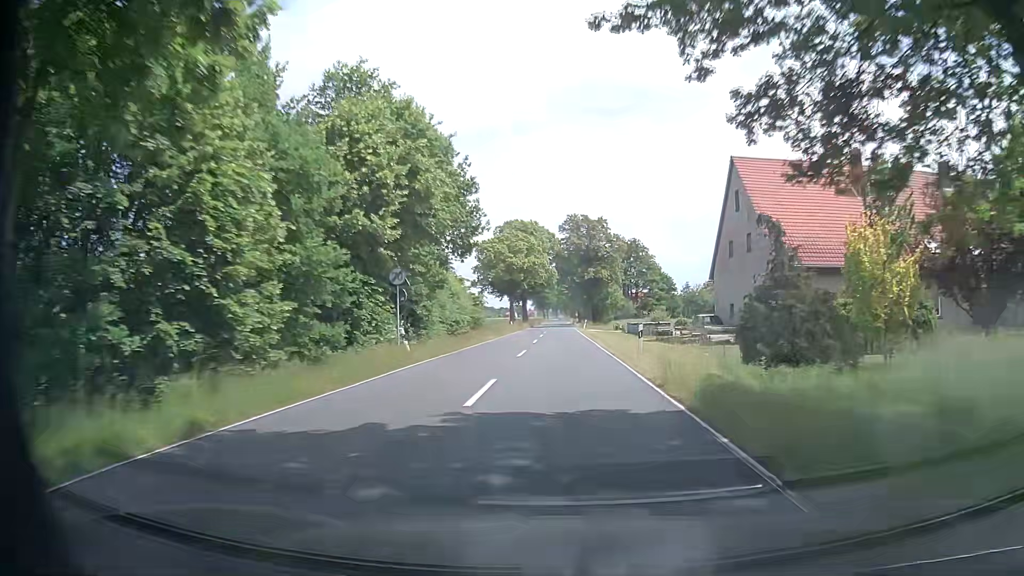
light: Day
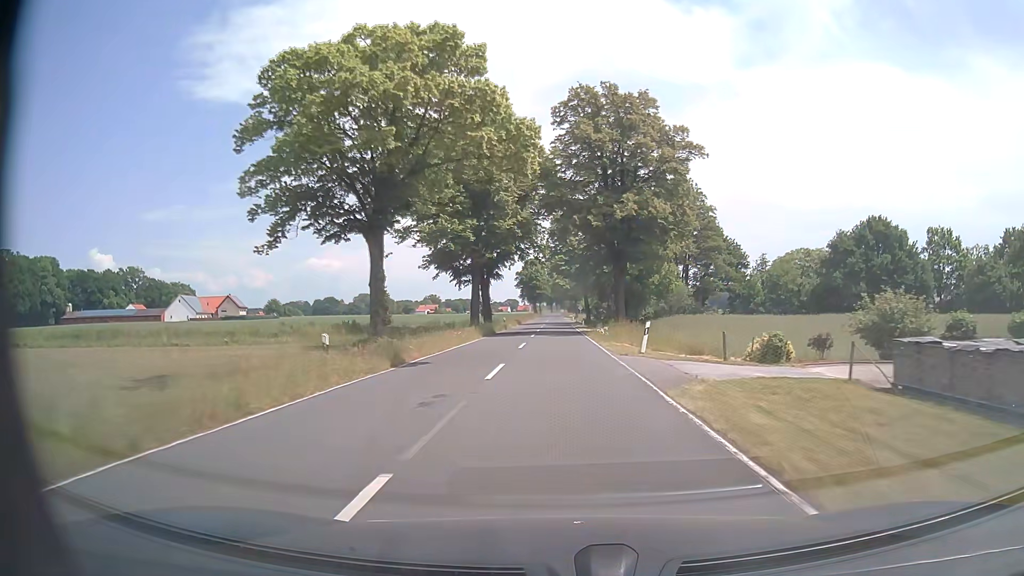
(+0.4, +57.4) m; 0°
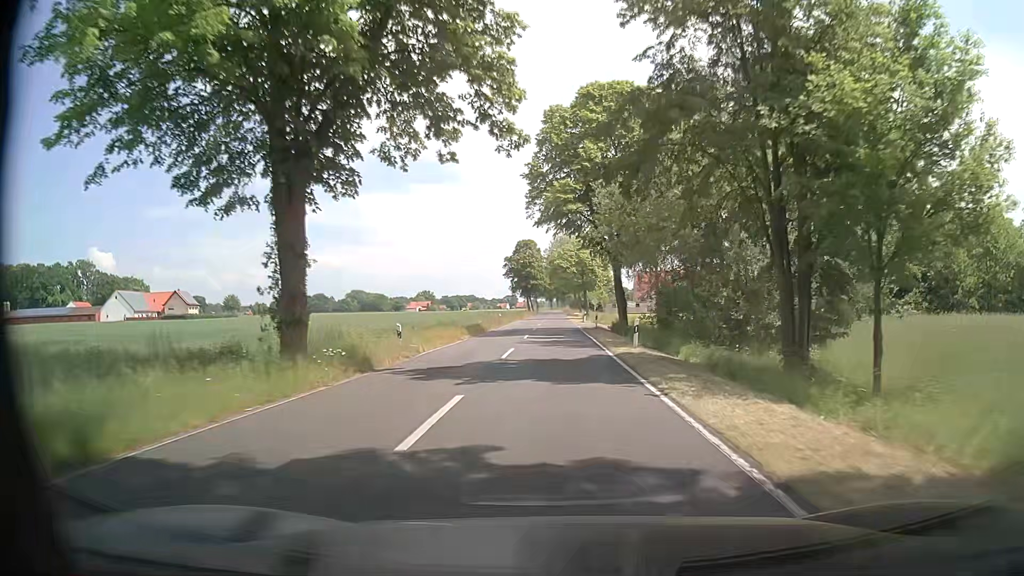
(+0.1, +43.6) m; 0°
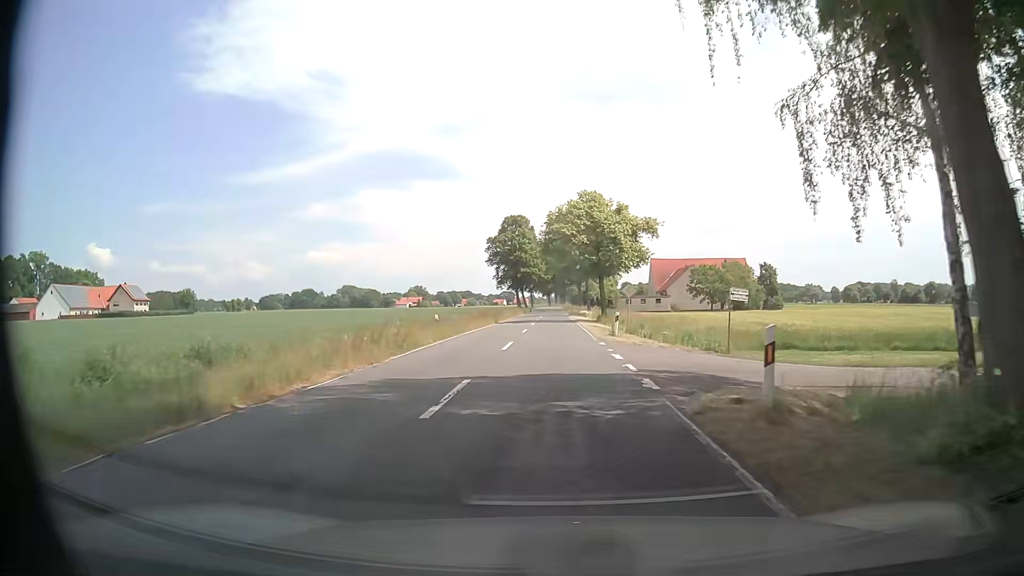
(+0.1, +34.3) m; 0°
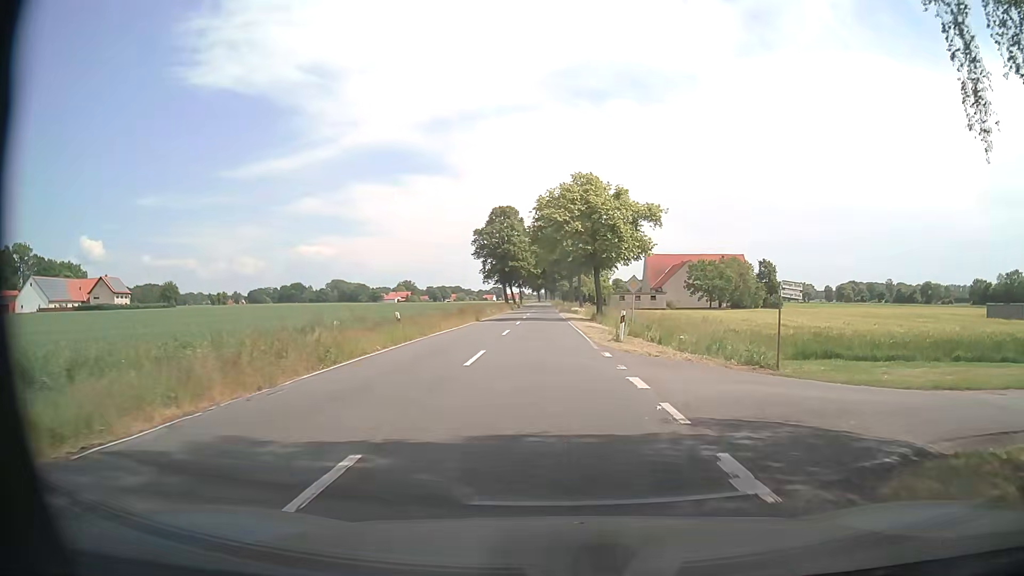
(+0.1, +5.8) m; 0°
